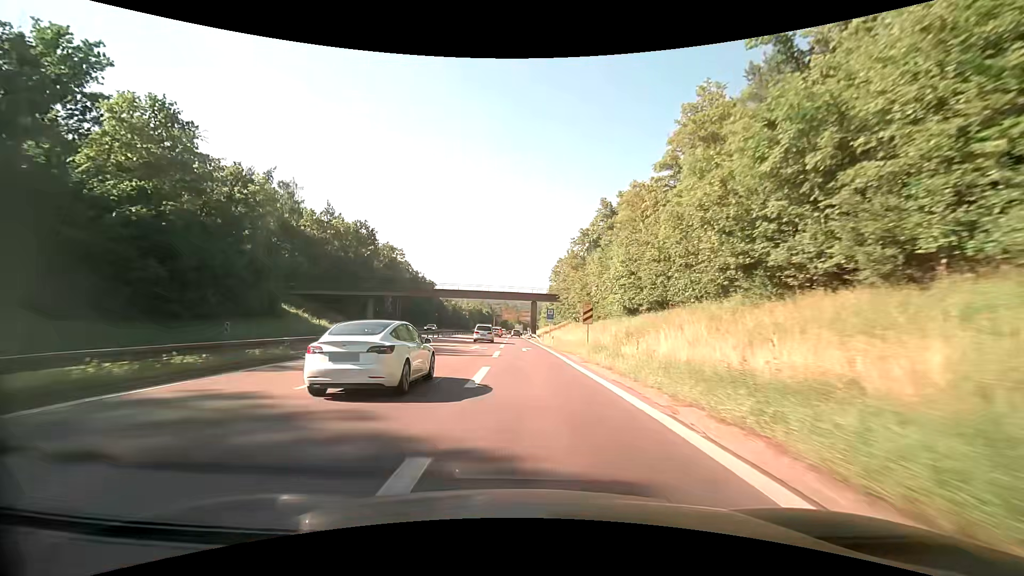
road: trunk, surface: asphalt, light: Day
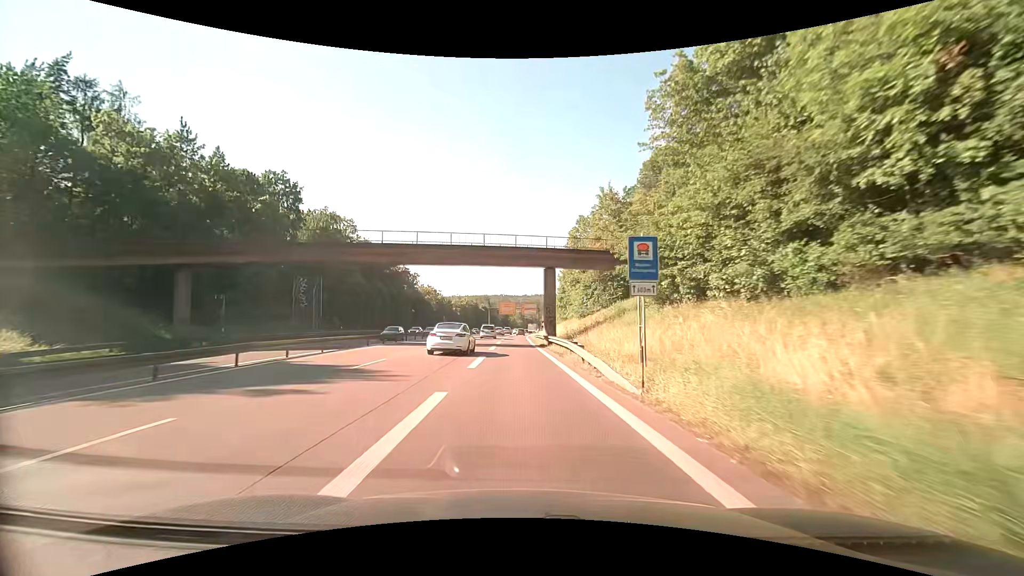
(-0.7, +43.2) m; -1°
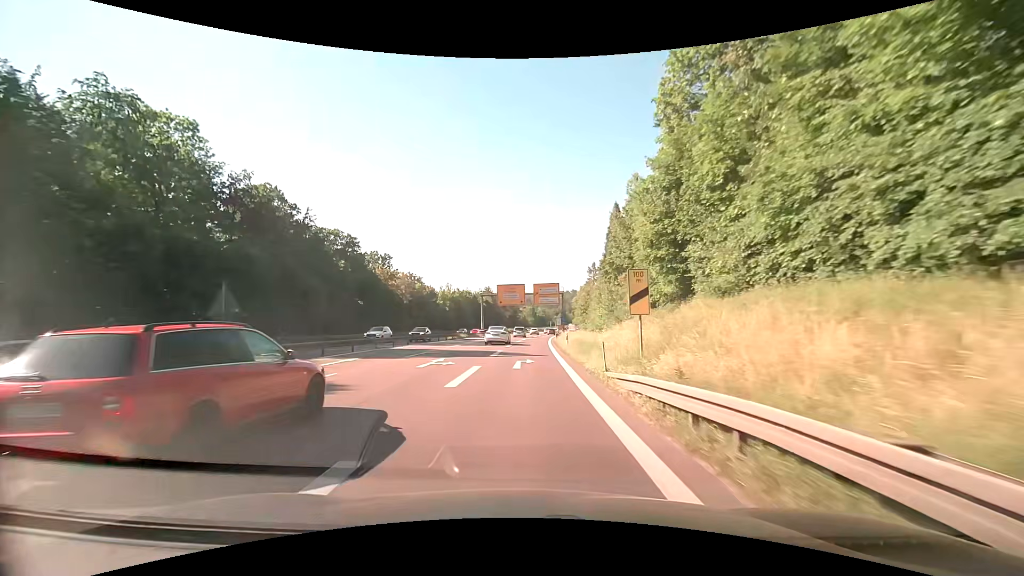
(-0.9, +53.2) m; -2°
